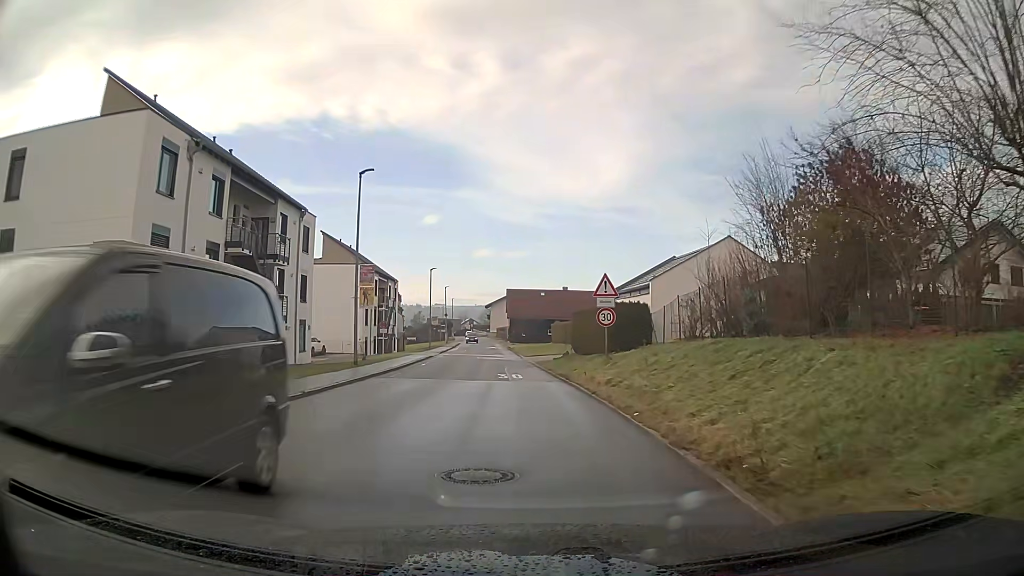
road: tertiary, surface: asphalt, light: Day
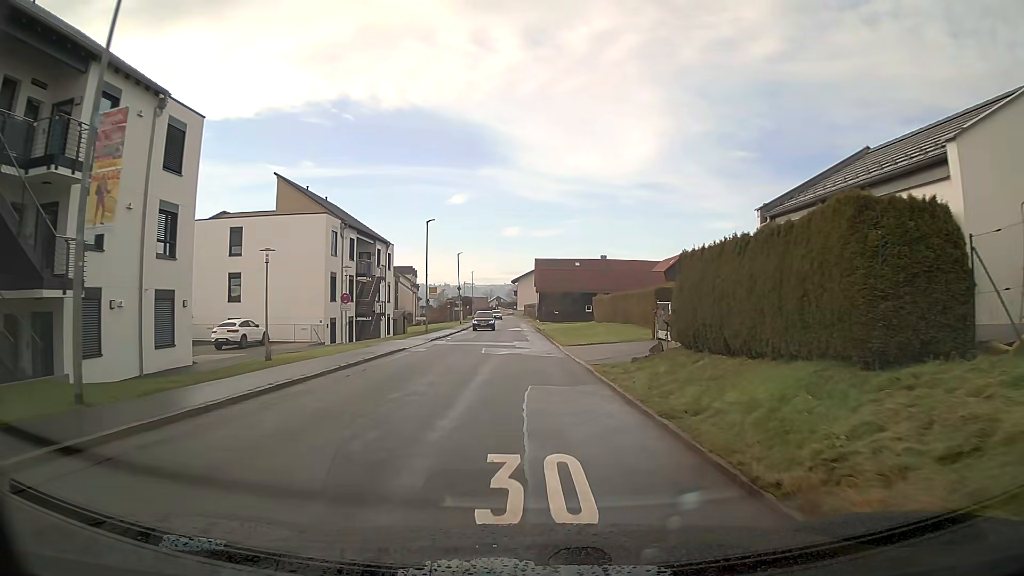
(-0.4, +19.4) m; -2°
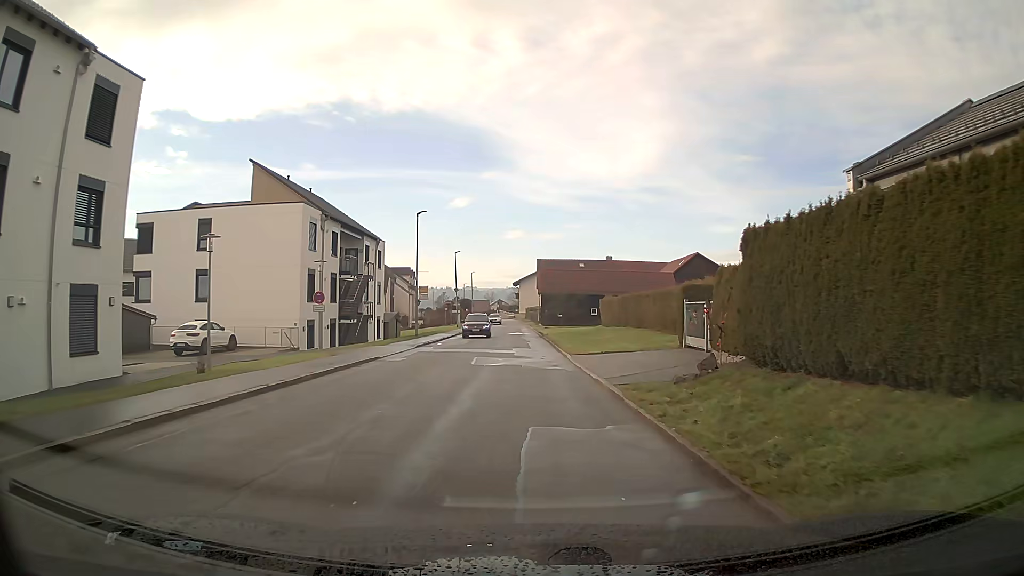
(0.0, +5.0) m; 0°
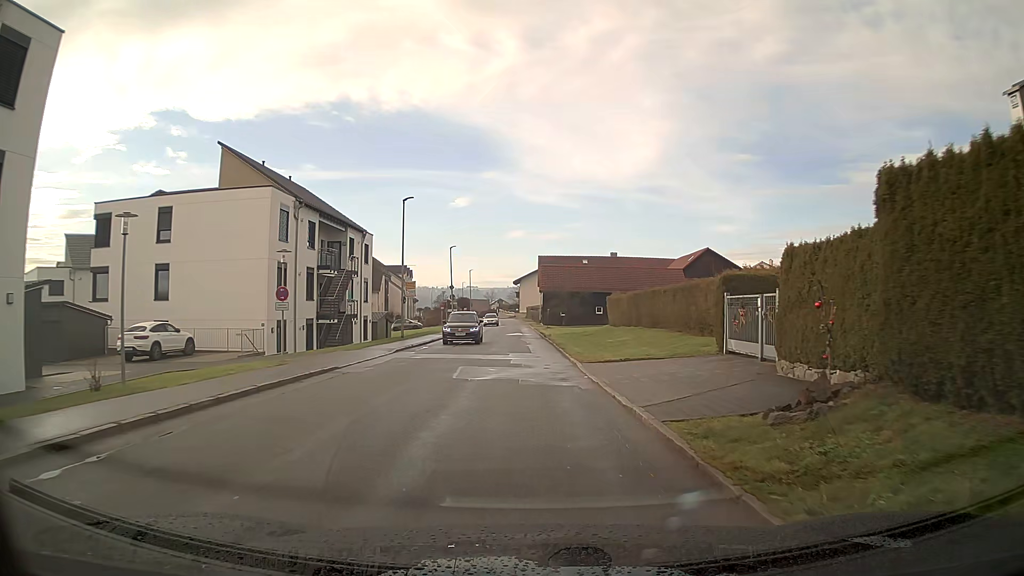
(0.0, +4.9) m; 0°
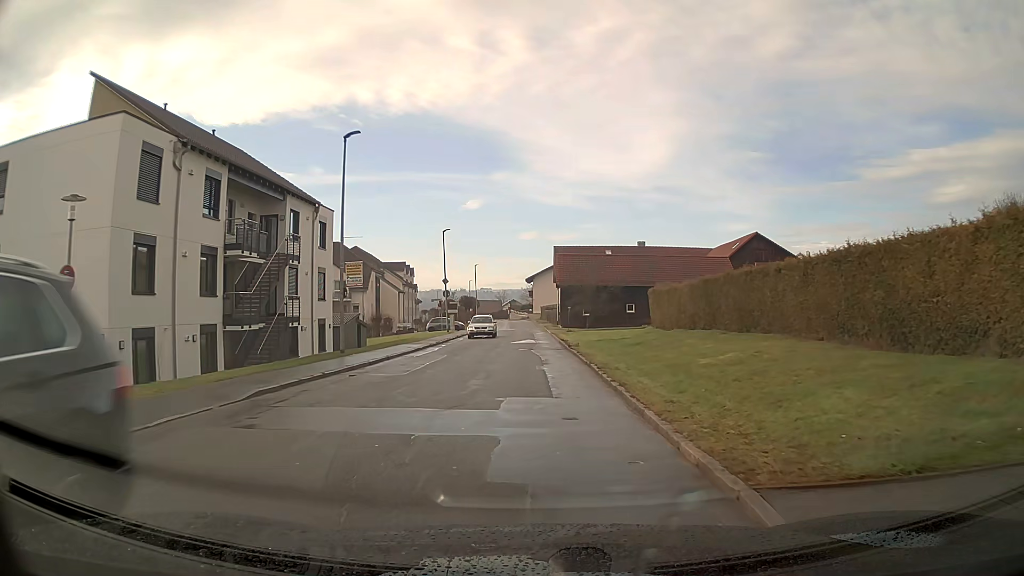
(-0.1, +14.4) m; -1°
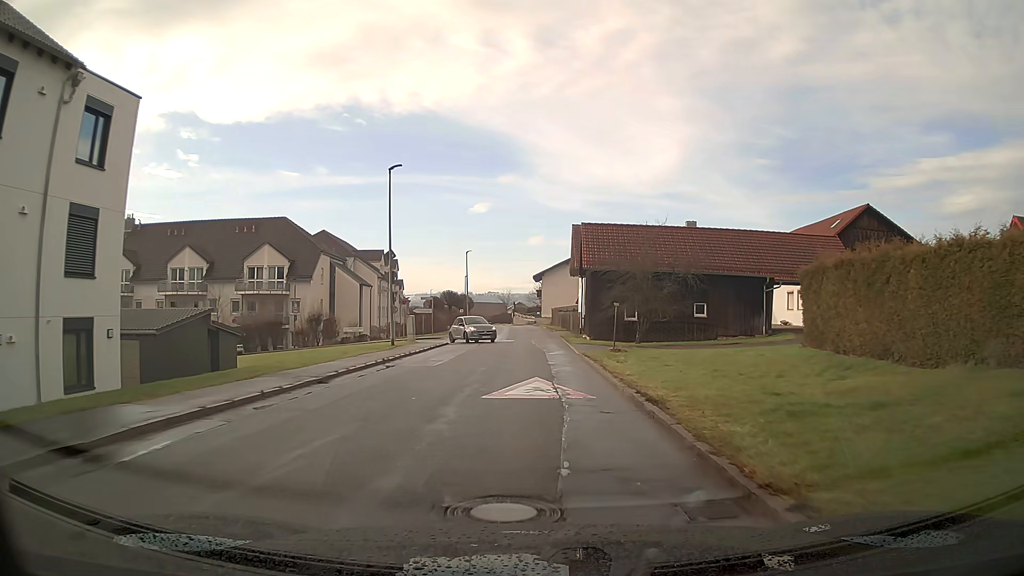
(-0.2, +23.5) m; 0°
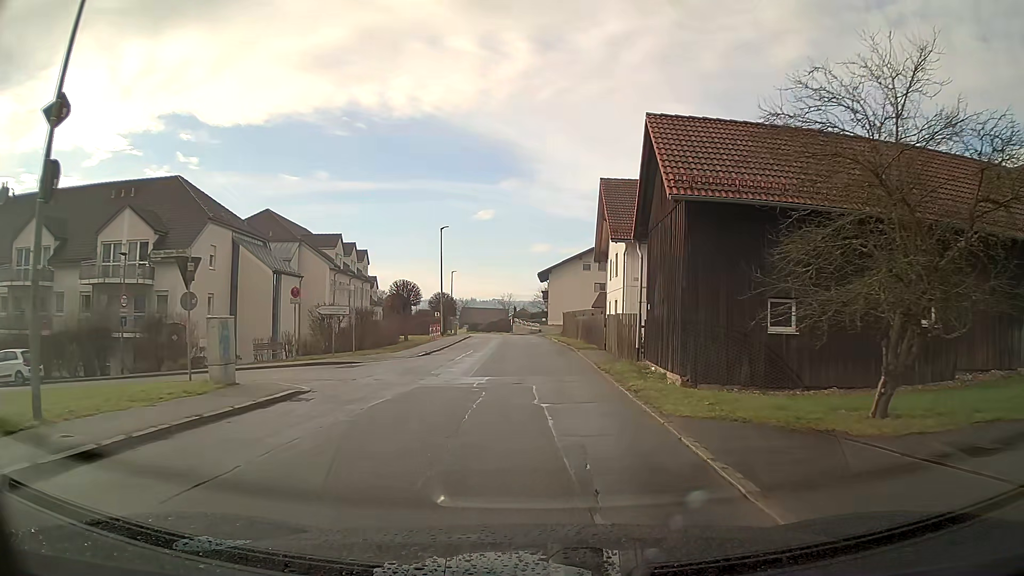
(0.0, +23.1) m; 0°
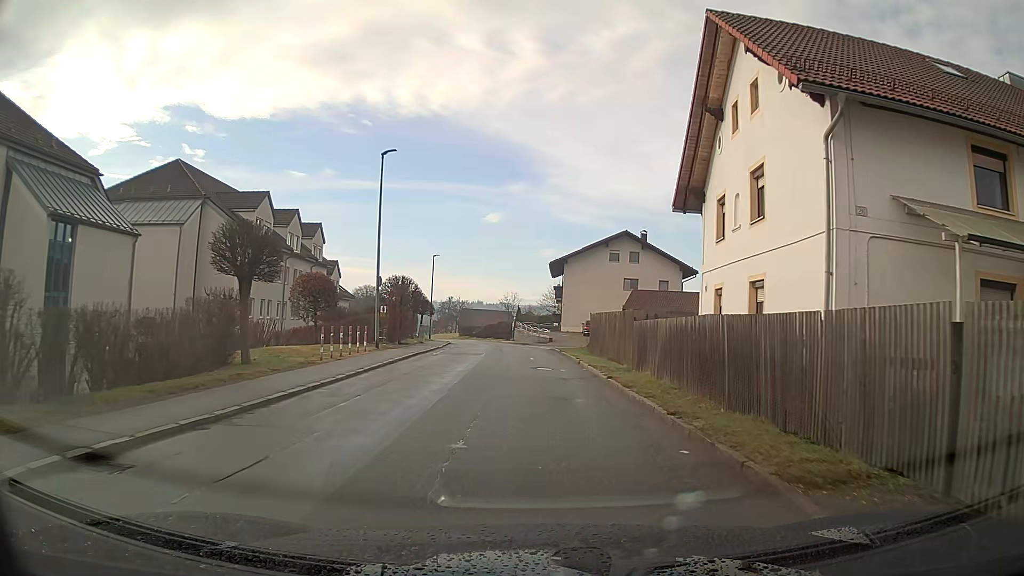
(-0.3, +23.1) m; -1°
(0, +10) (0, +20) (0, +30) (-1, +40) (-1, +50) (-3, +60) (-5, +70) (-7, +79) (-10, +89) (-13, +98) m
